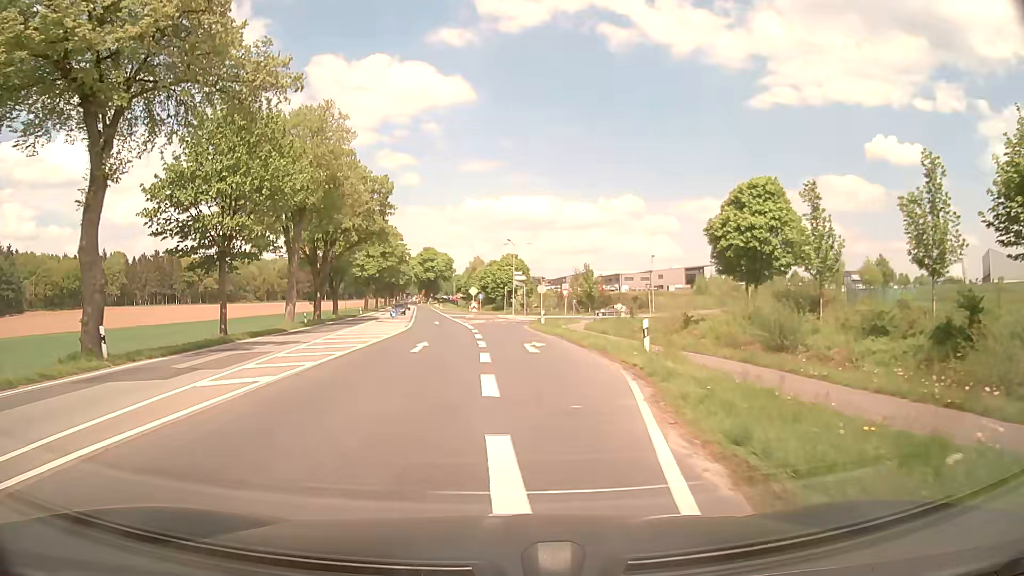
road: primary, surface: asphalt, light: Day
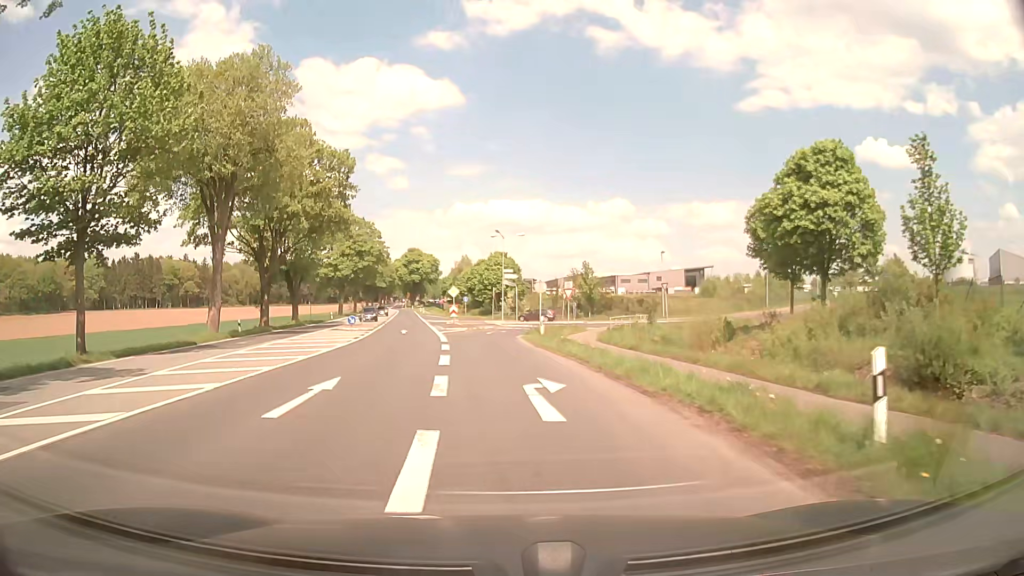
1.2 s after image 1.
(+0.2, +11.6) m; +1°
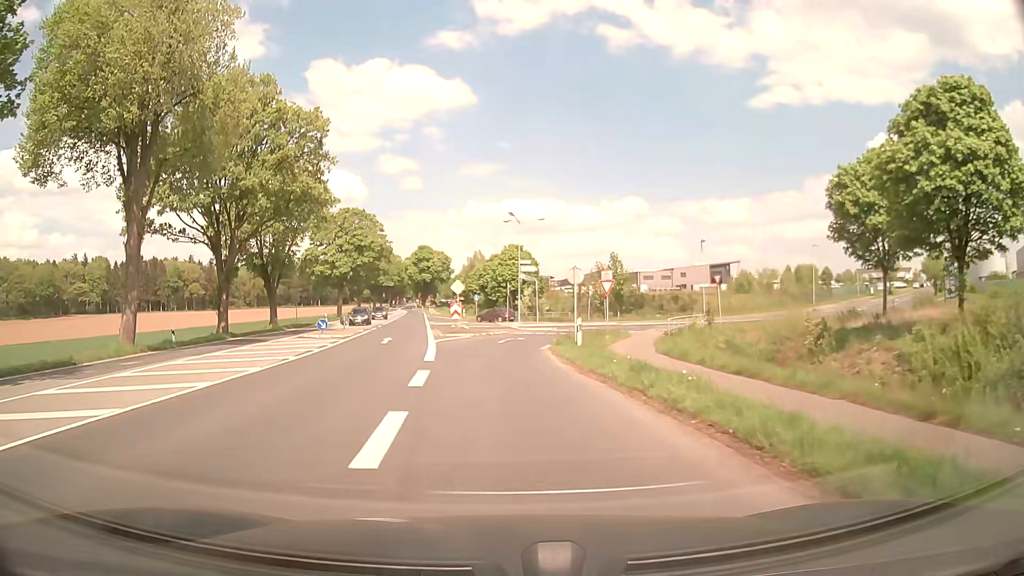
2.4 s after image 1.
(0.0, +10.7) m; -1°
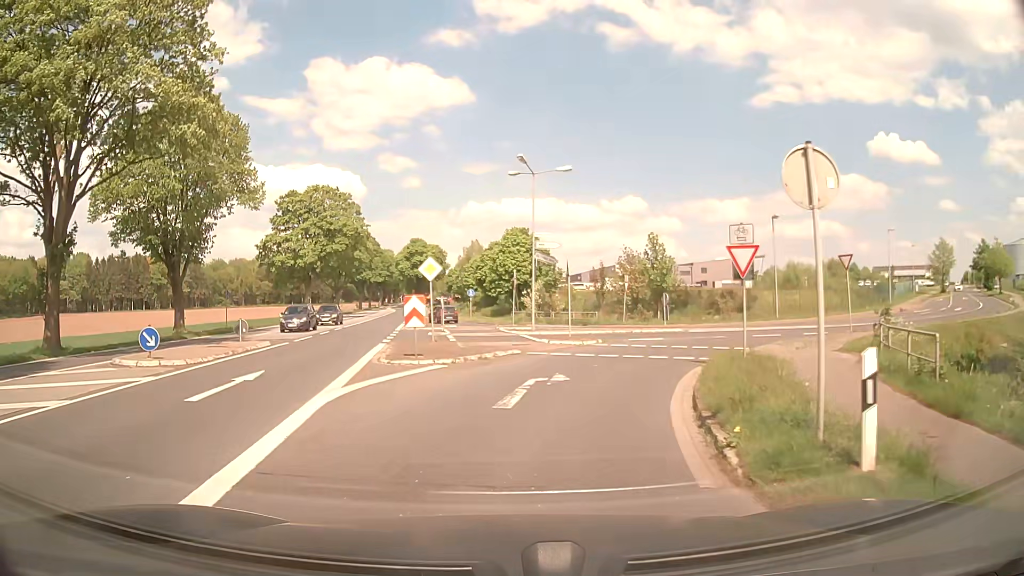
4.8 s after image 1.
(-0.3, +18.0) m; 0°
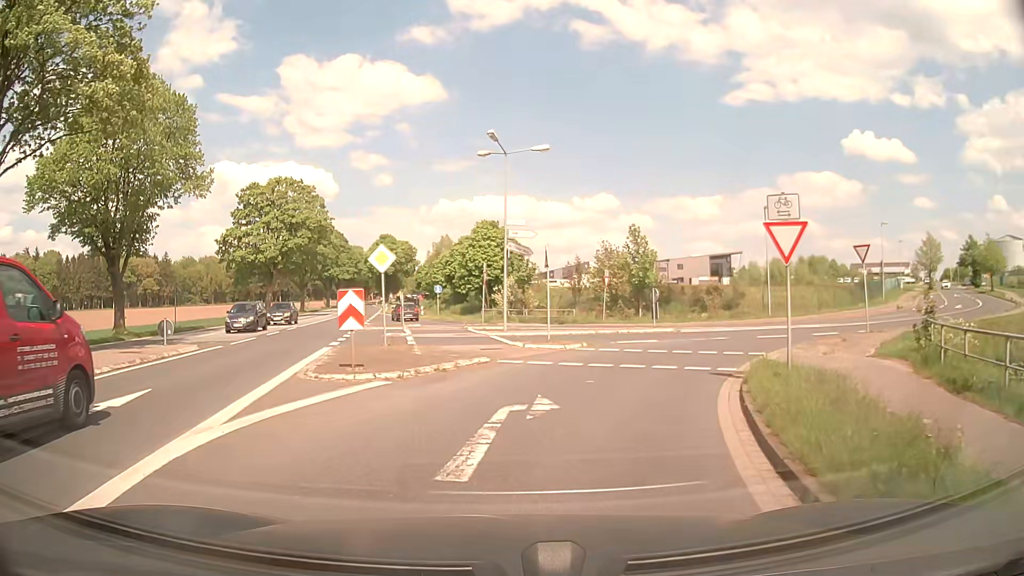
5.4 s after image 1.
(+0.1, +3.9) m; +2°
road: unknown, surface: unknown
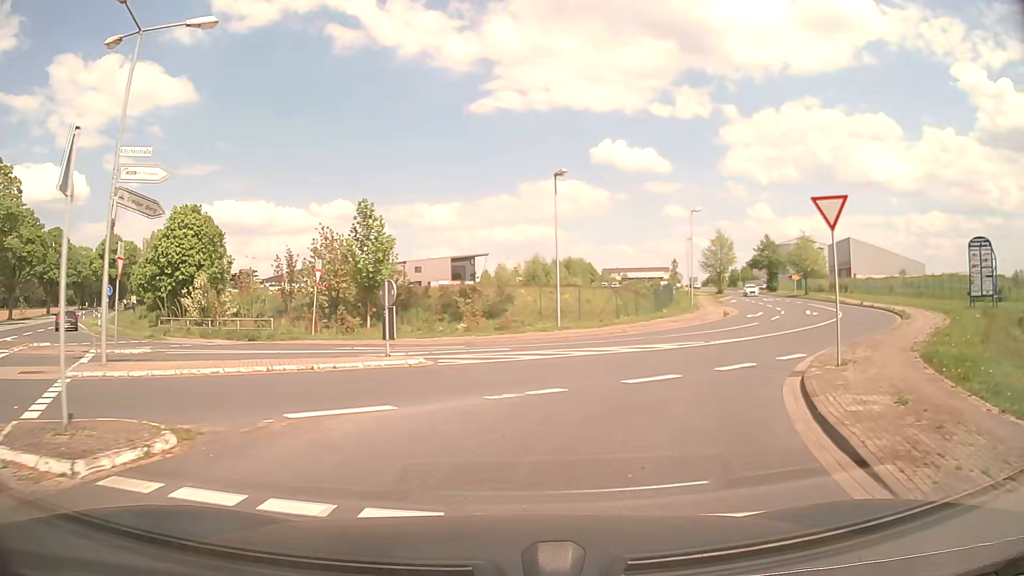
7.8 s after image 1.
(+2.3, +14.4) m; +22°
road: residential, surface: asphalt
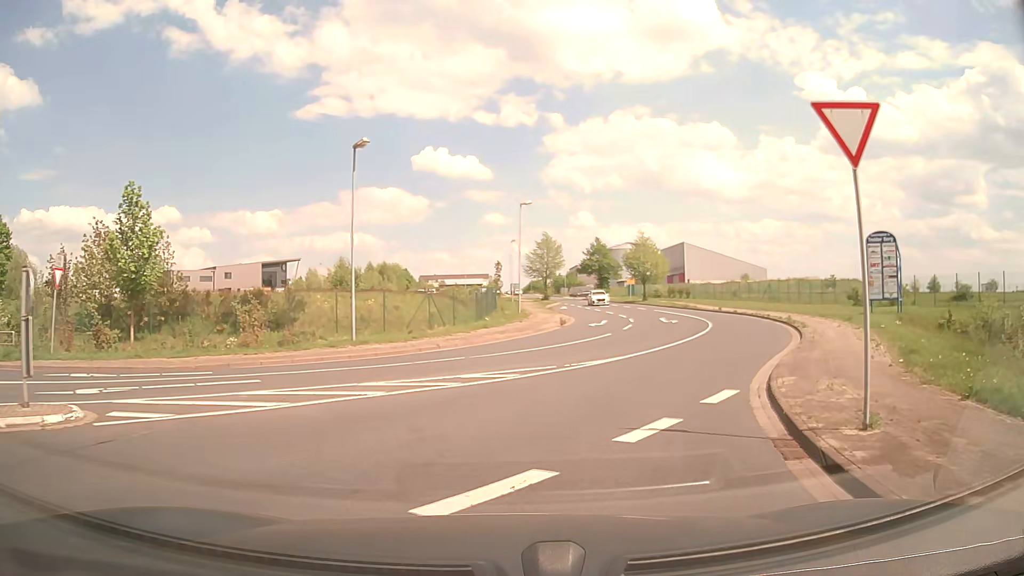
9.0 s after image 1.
(+1.0, +7.3) m; +16°
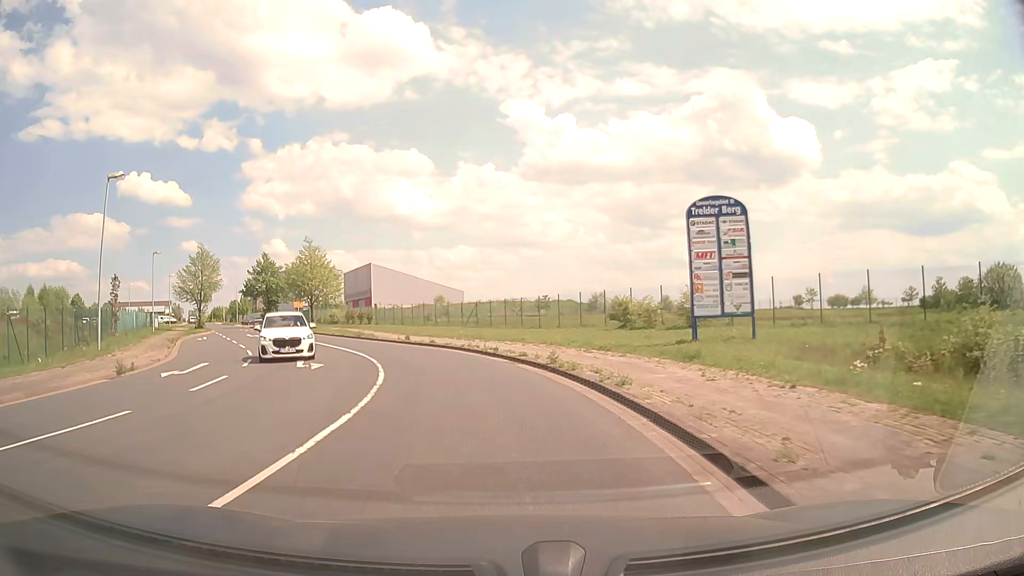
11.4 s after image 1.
(+4.7, +17.0) m; +25°
(0, +10) (-1, +20) (-5, +29) (-9, +38) (-14, +47) (-18, +56) (-23, +65) (-27, +74) (-32, +83) (-36, +92) m
